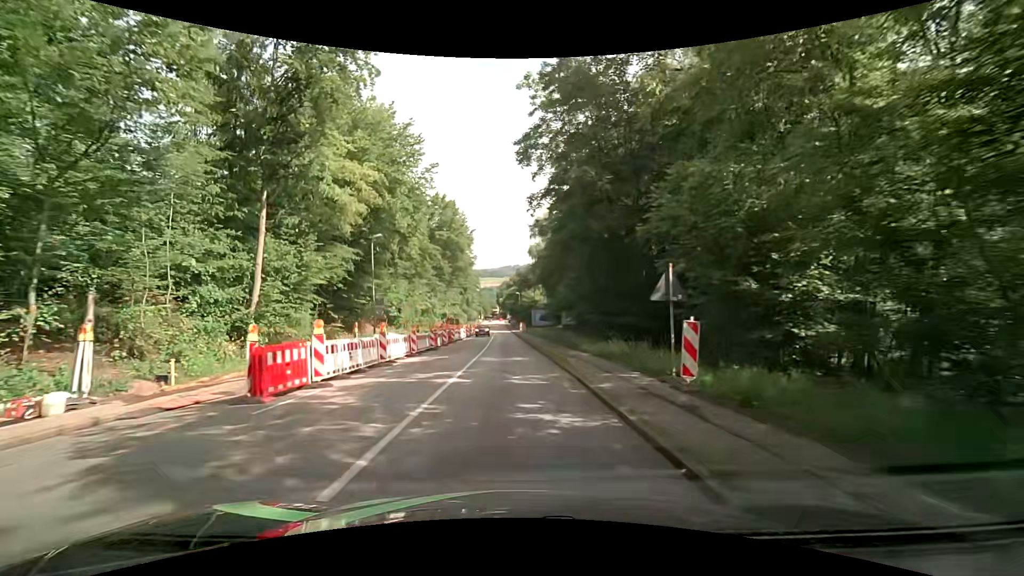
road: tertiary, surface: asphalt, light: Day
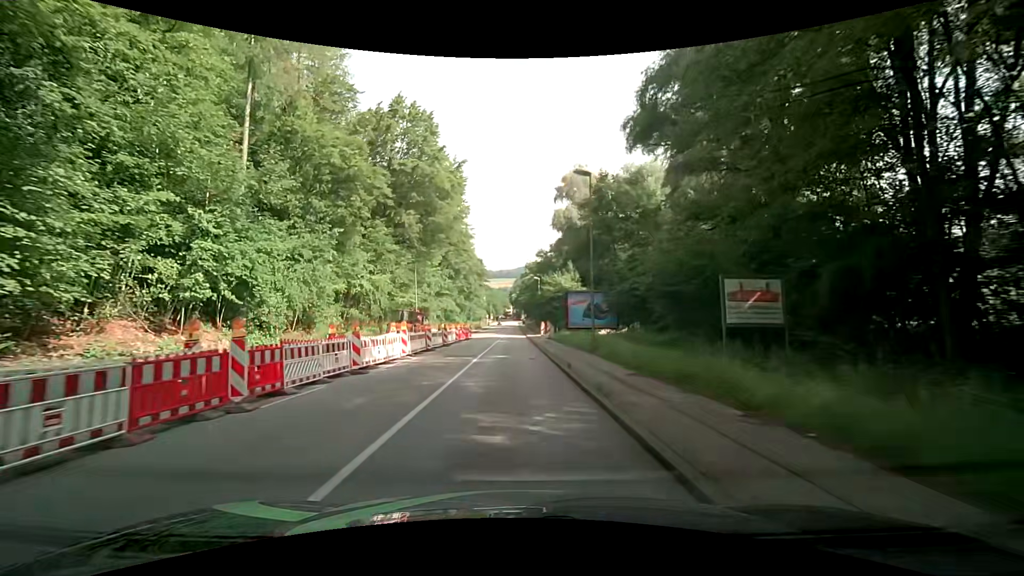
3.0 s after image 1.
(-0.4, +36.4) m; -1°
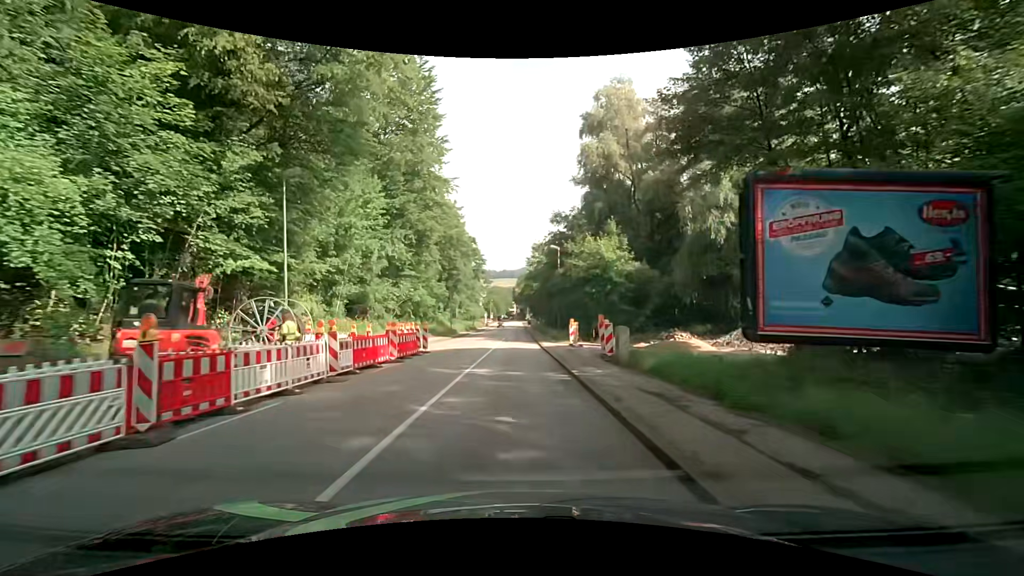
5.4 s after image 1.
(-0.3, +28.6) m; -1°
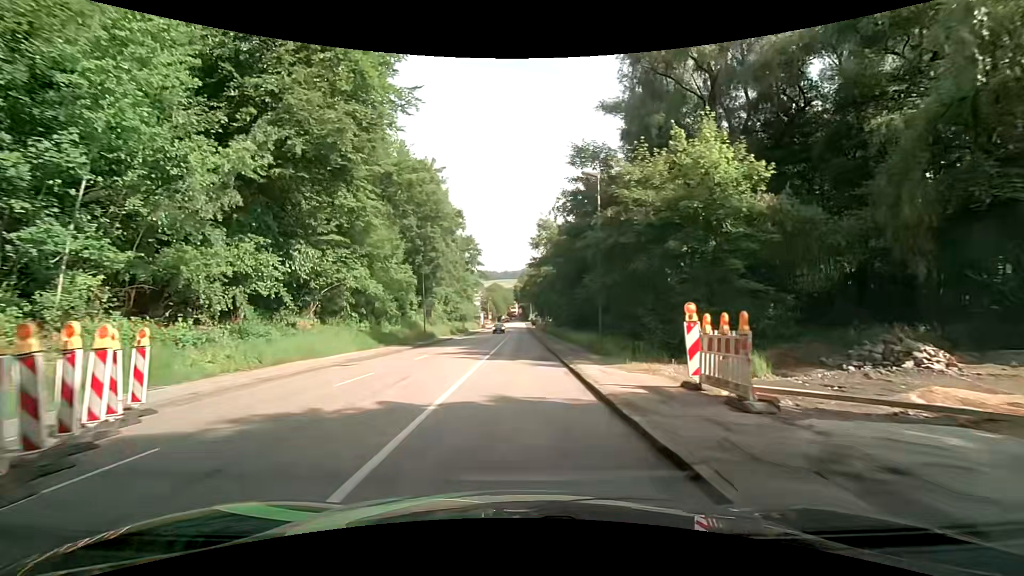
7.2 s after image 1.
(+0.1, +21.2) m; 0°
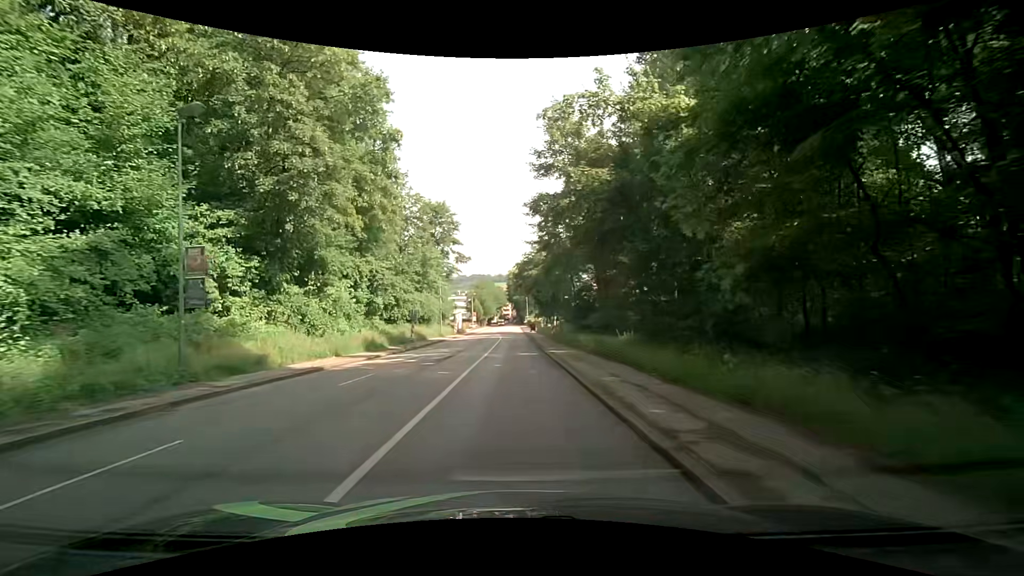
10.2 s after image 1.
(+0.1, +35.3) m; 0°
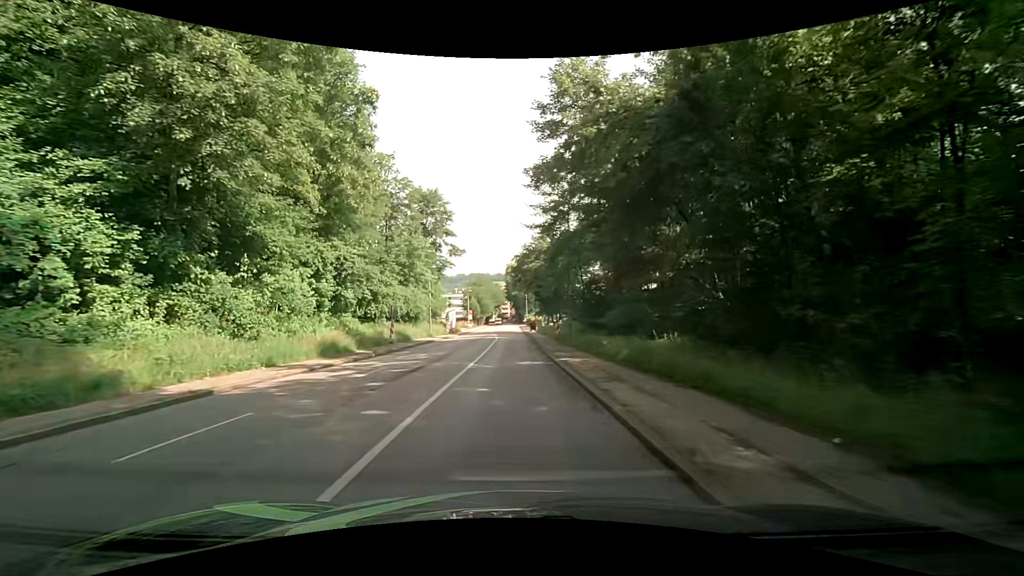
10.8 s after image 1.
(0.0, +7.0) m; 0°
